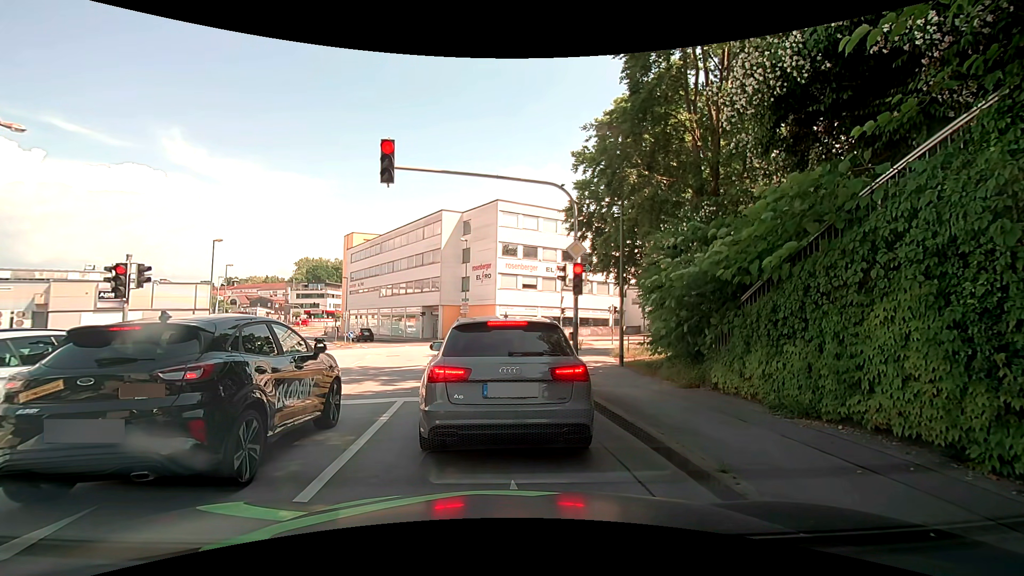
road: tertiary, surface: asphalt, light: Day
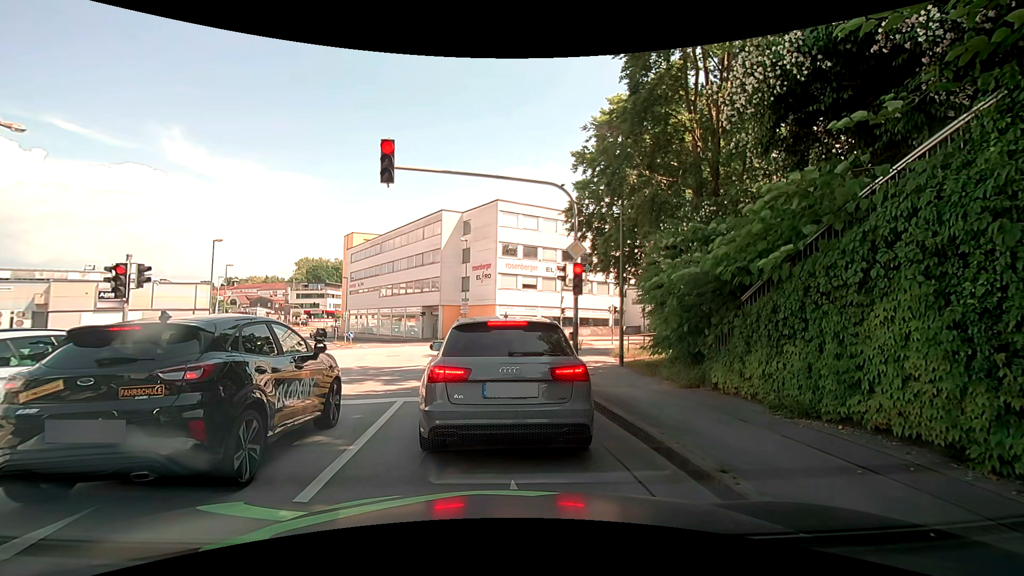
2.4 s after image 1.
(0.0, 0.0) m; 0°
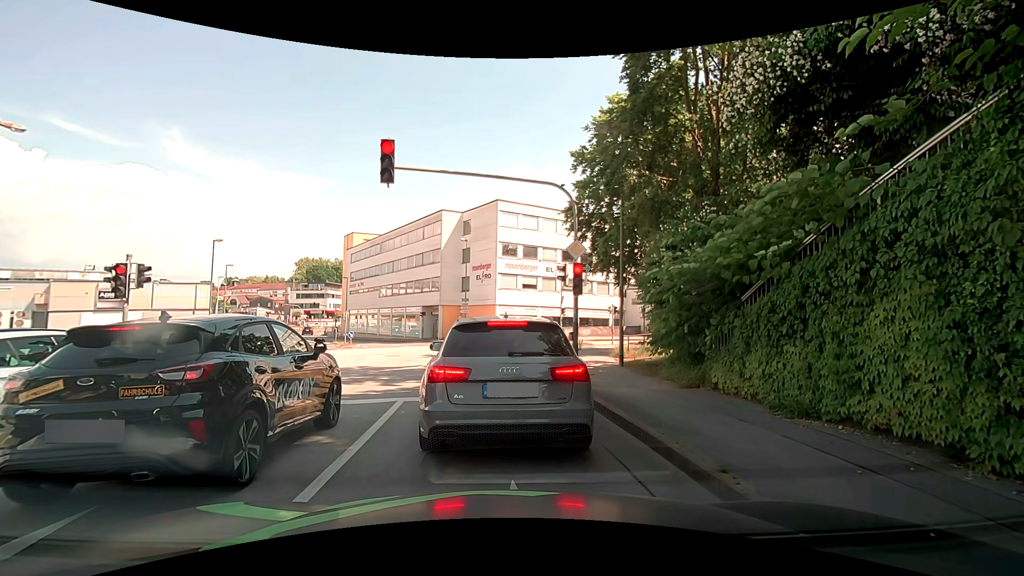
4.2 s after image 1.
(0.0, 0.0) m; 0°
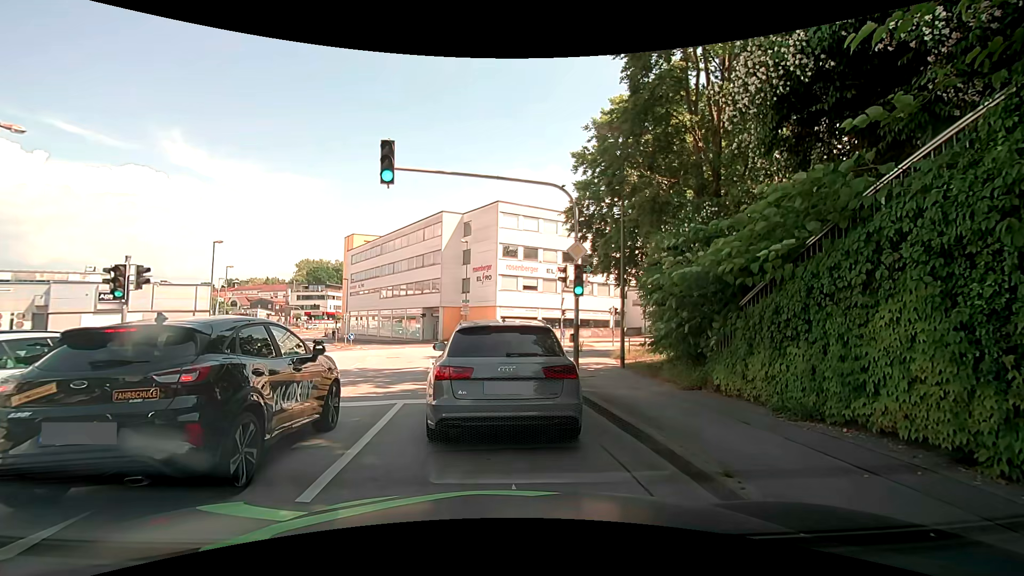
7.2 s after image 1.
(0.0, 0.0) m; 0°
(-1, +10) (-2, +20) (-4, +30) (-6, +39) (-10, +49) (-14, +58) (-20, +66) (-25, +74) (-31, +83) (-36, +91) m
